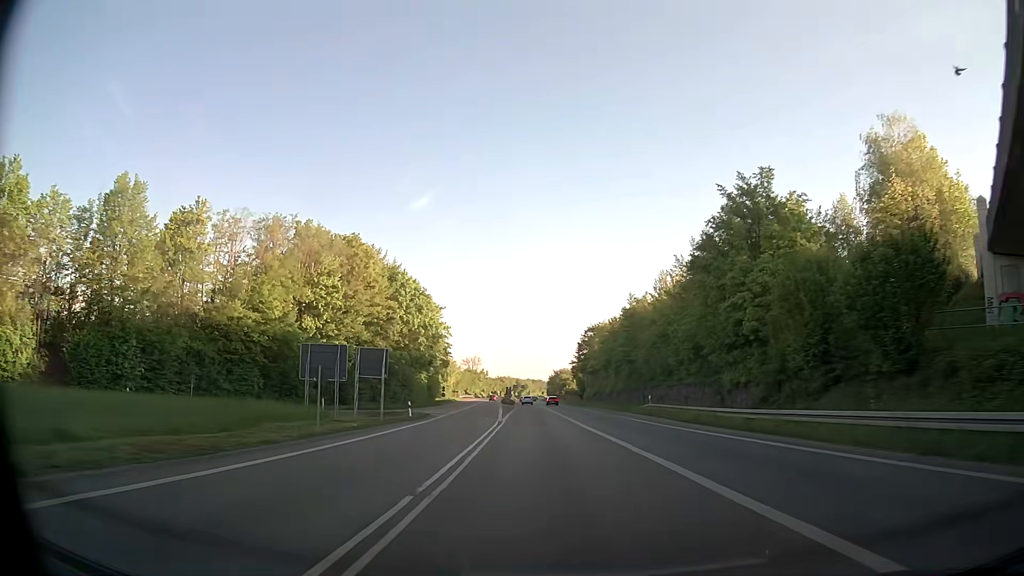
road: trunk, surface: asphalt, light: Day
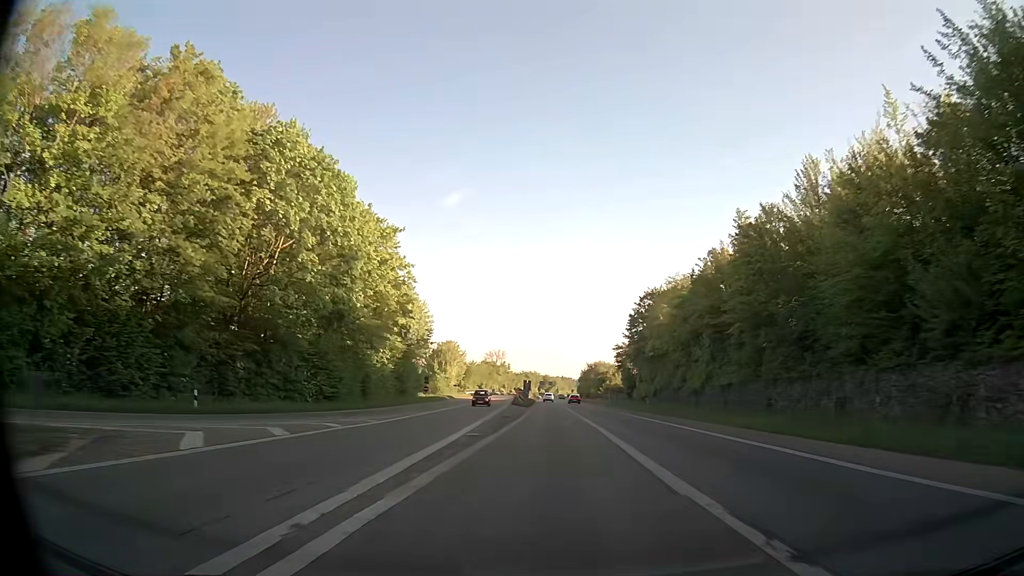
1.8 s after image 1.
(-1.1, +42.6) m; -2°
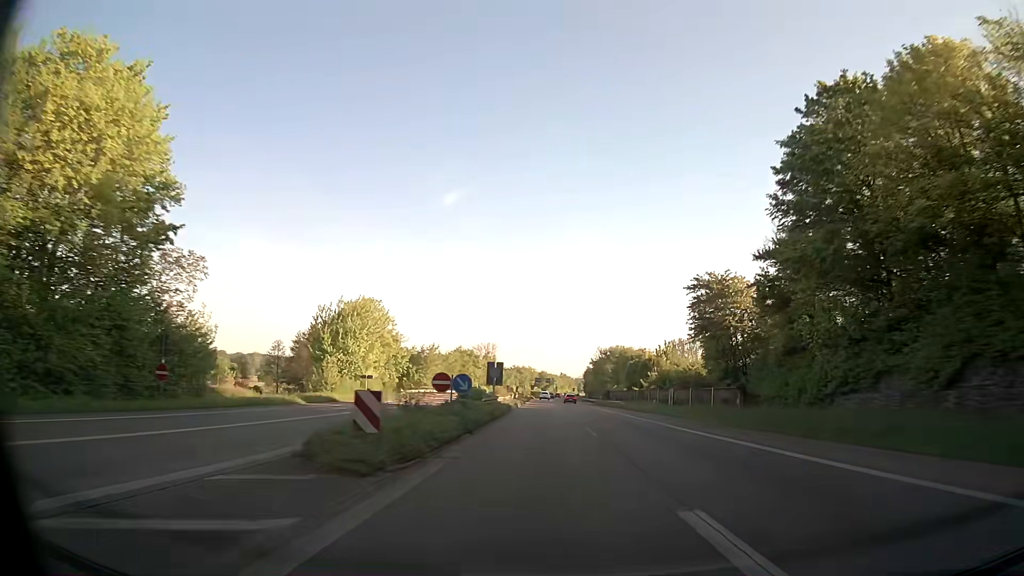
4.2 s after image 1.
(-0.2, +59.4) m; 0°
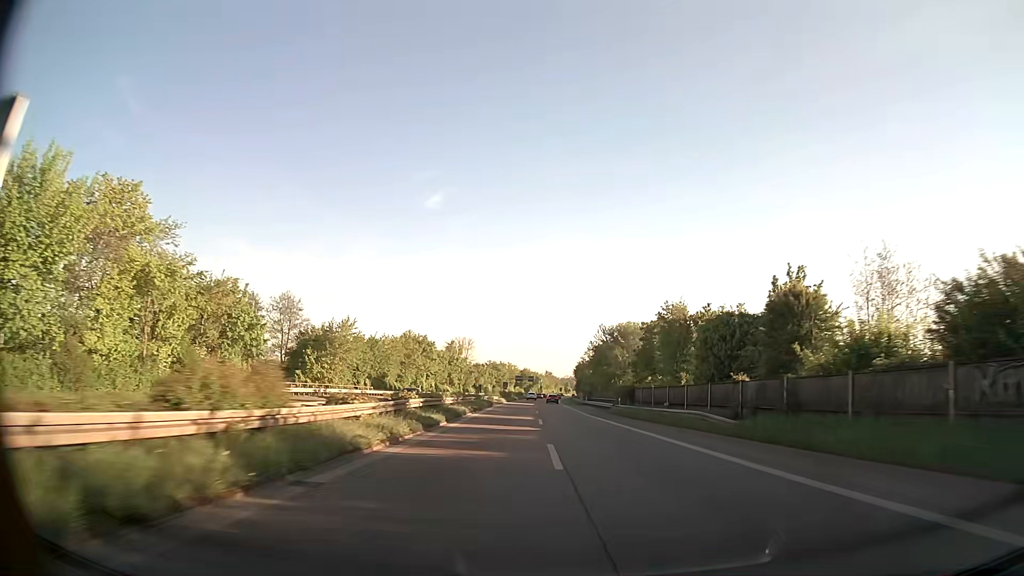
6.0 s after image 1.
(+0.4, +45.8) m; +1°
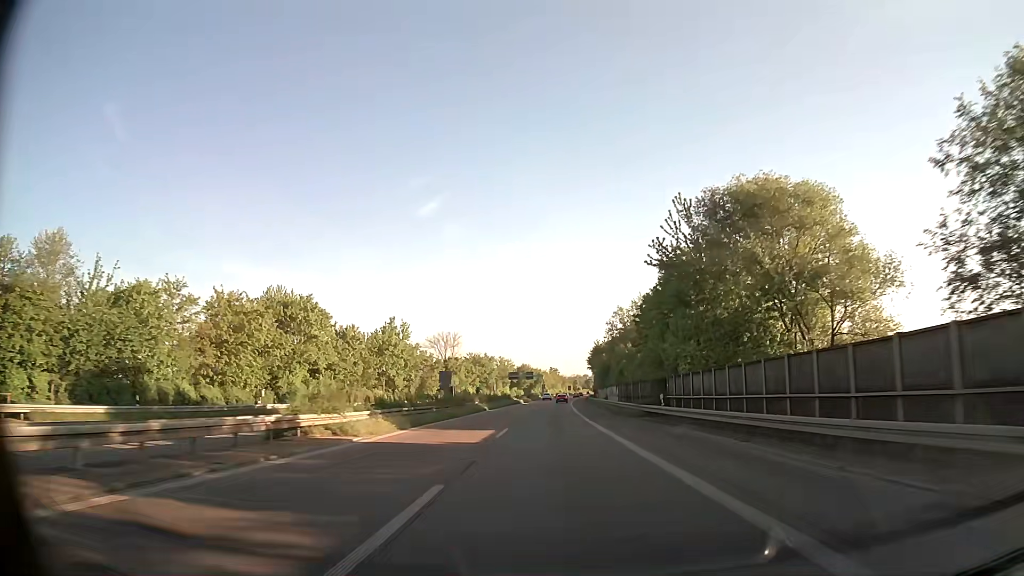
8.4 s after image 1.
(+0.2, +62.4) m; 0°
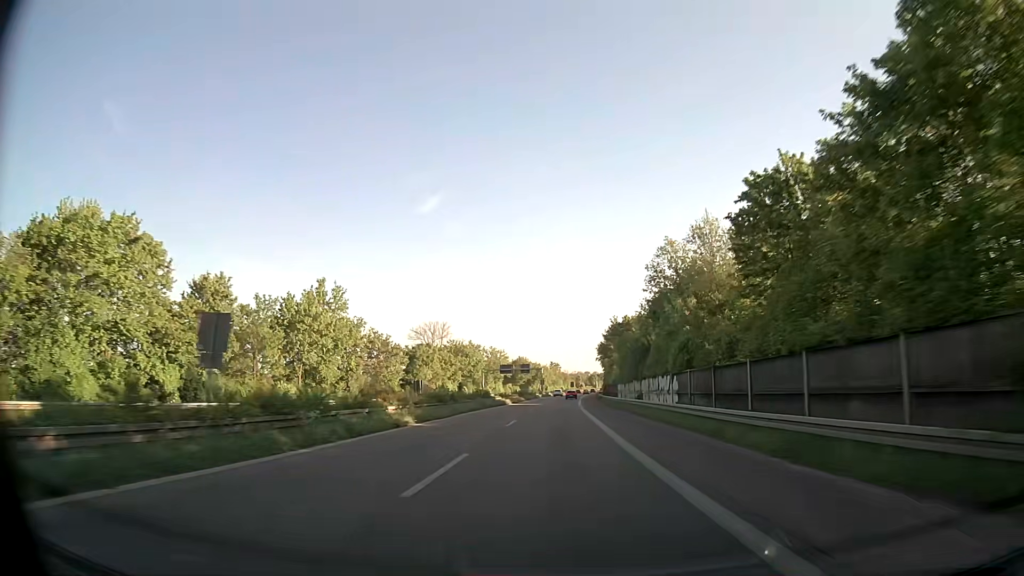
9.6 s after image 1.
(-0.2, +31.6) m; 0°
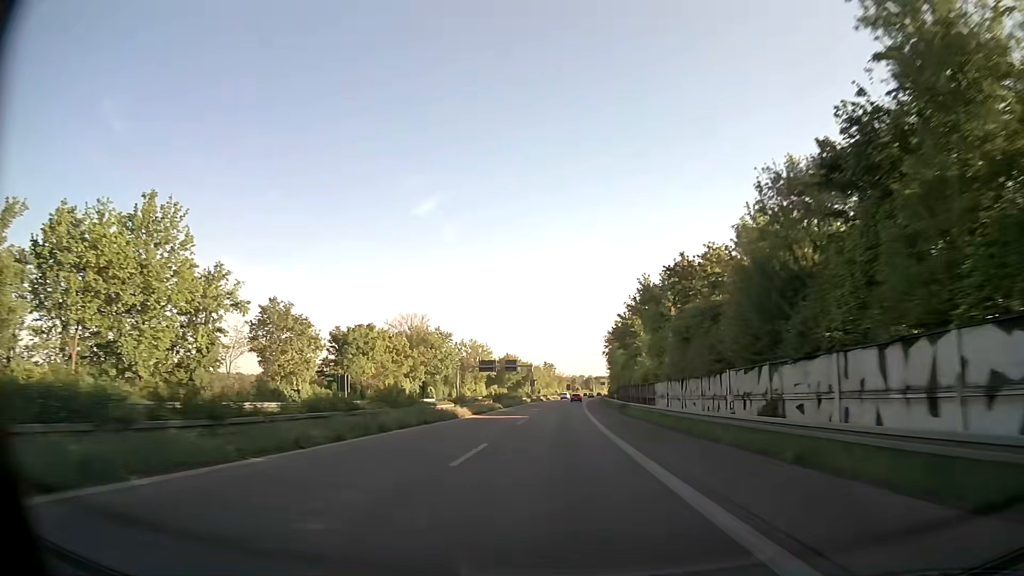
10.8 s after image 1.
(+0.1, +32.0) m; 0°
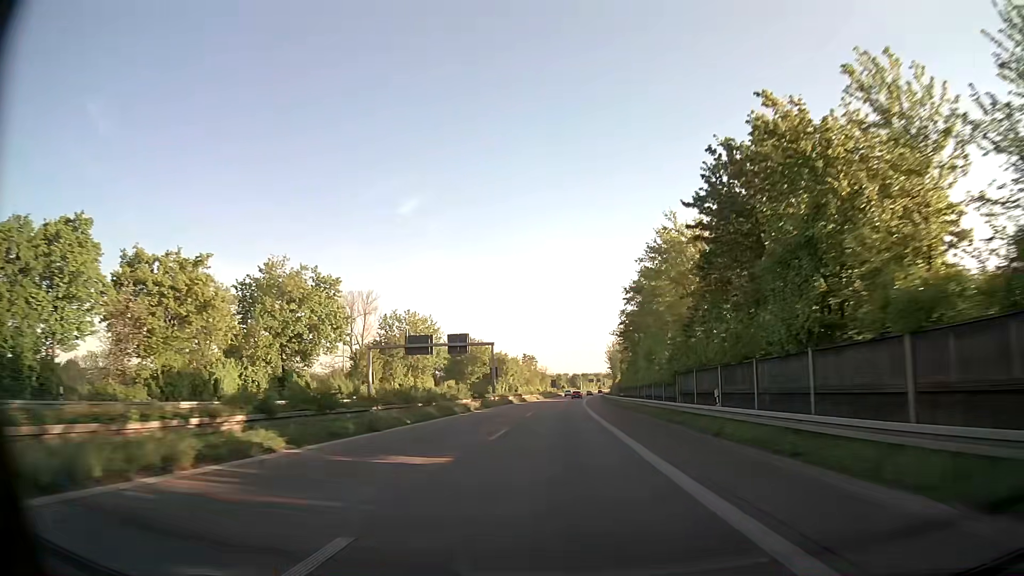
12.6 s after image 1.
(+0.7, +48.7) m; +2°
(0, +10) (0, +20) (0, +30) (0, +40) (+1, +50) (+1, +60) (+1, +70) (+1, +80) (+2, +90) (+2, +100) m
